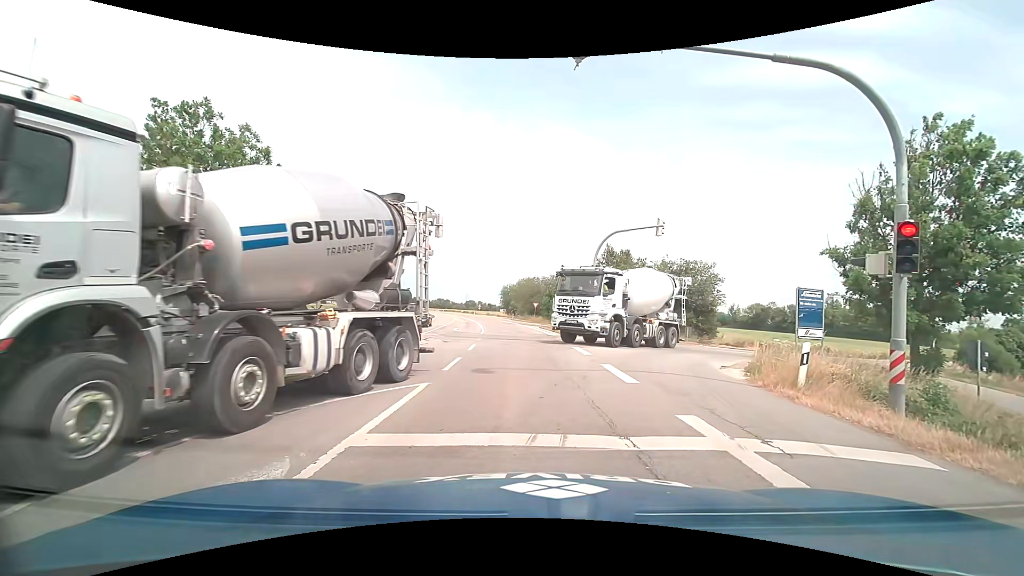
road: primary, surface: asphalt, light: Day
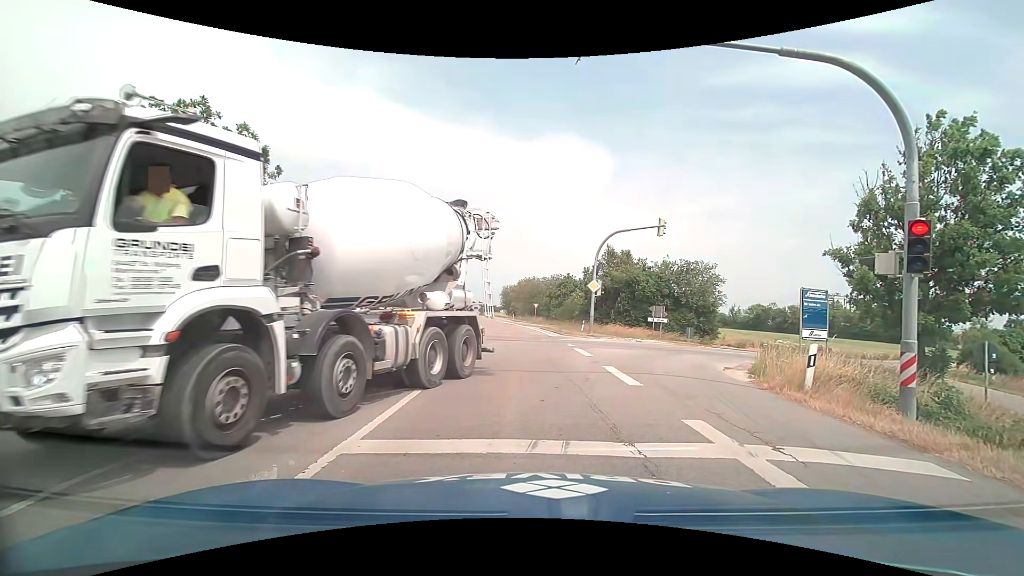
(0.0, +0.3) m; 0°
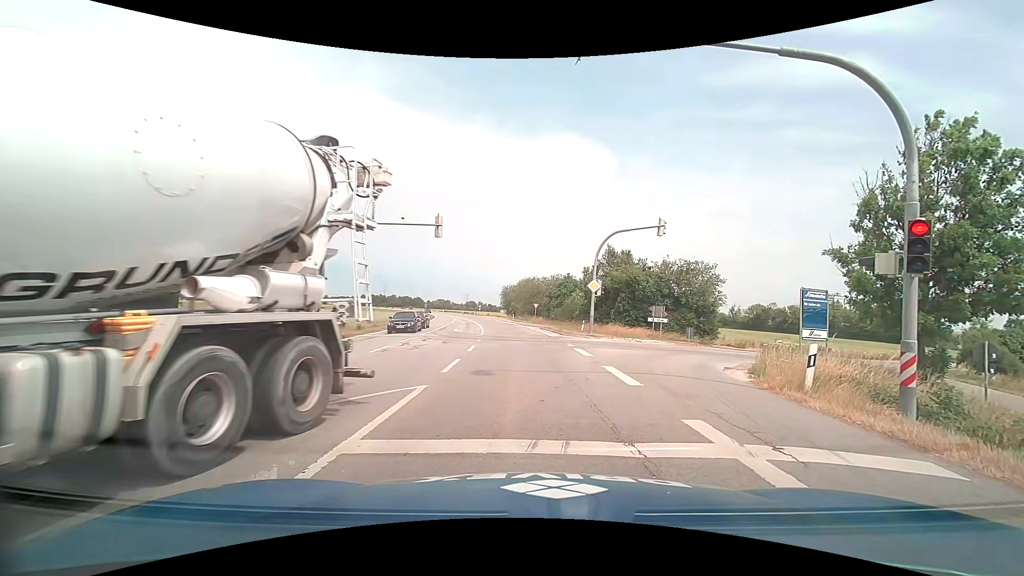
(0.0, 0.0) m; 0°
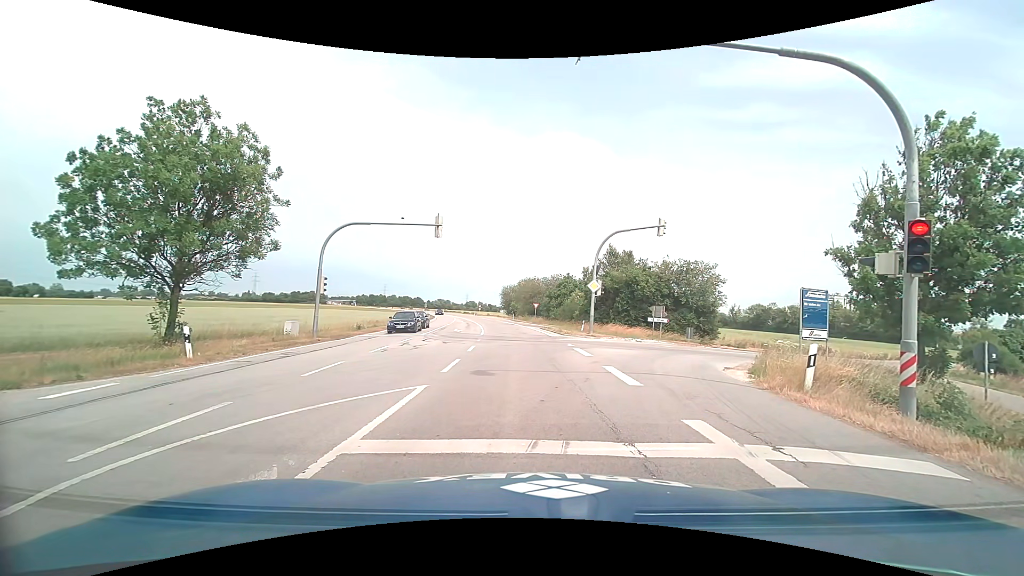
(0.0, 0.0) m; 0°
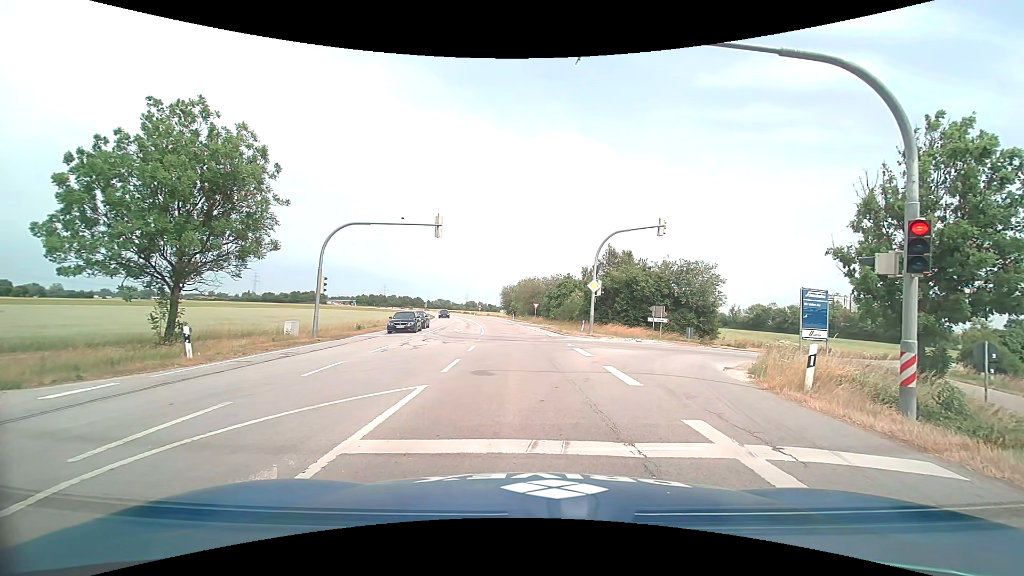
(0.0, 0.0) m; 0°
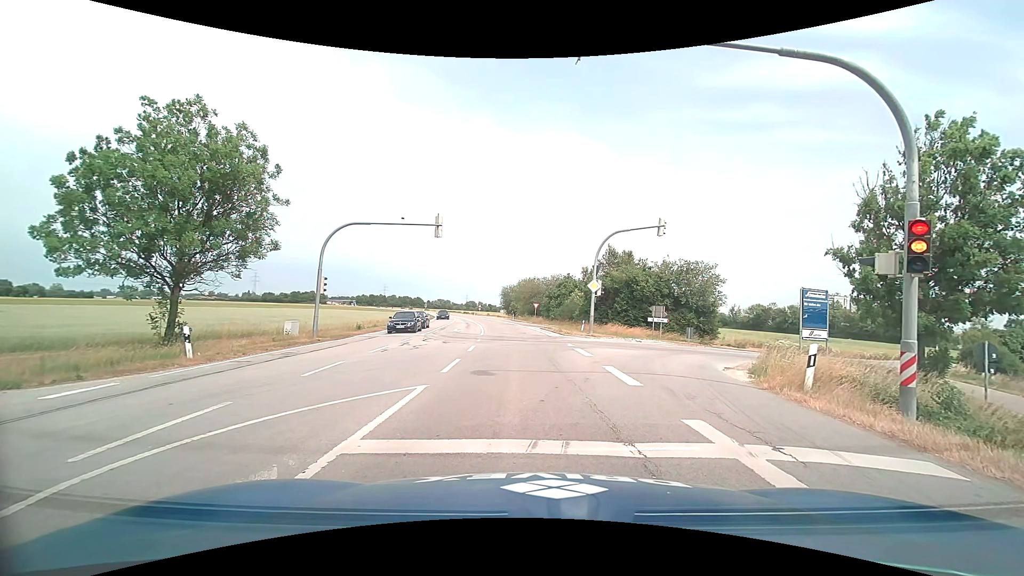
(0.0, 0.0) m; 0°
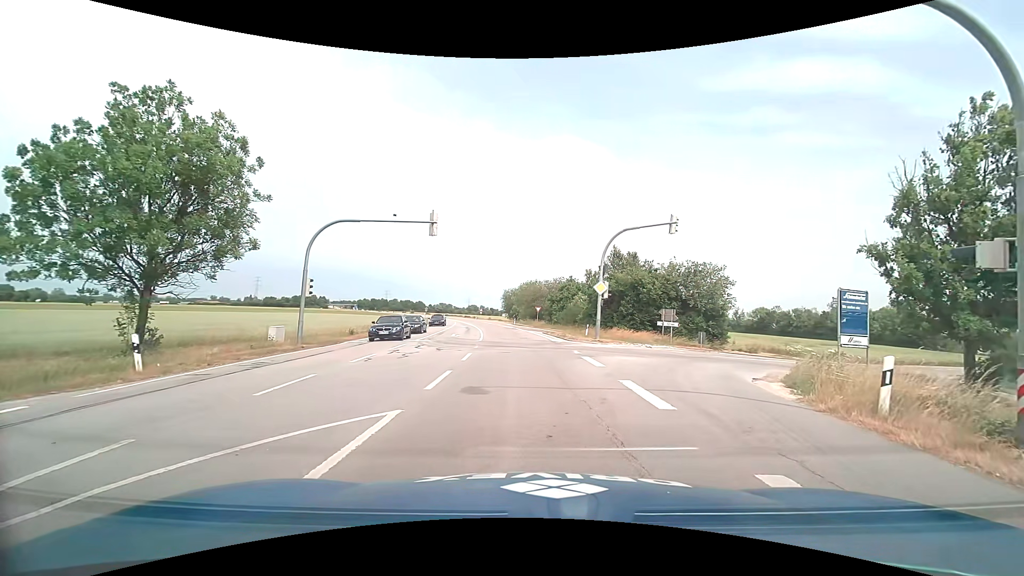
(0.0, +2.1) m; -1°
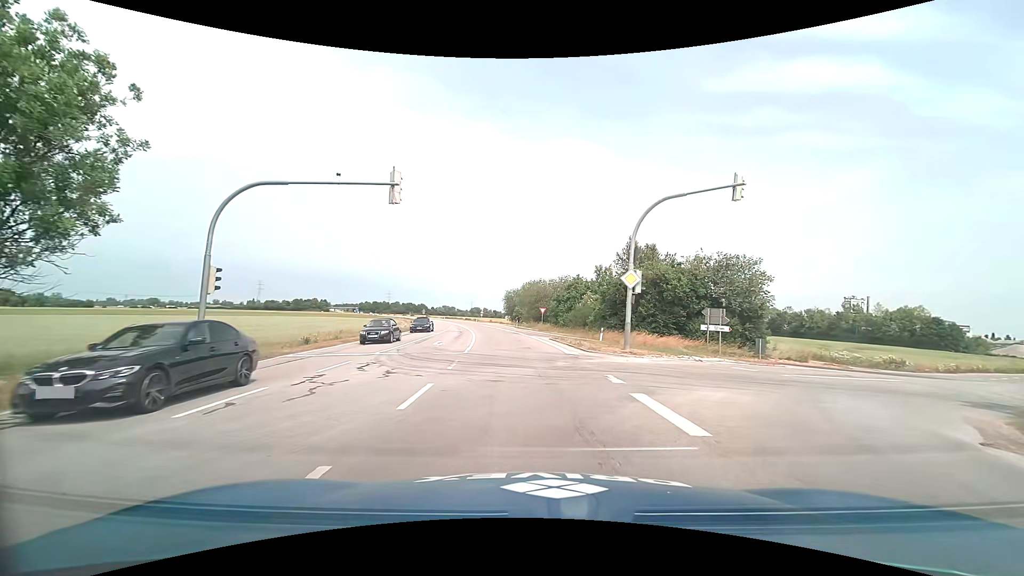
(-0.1, +7.9) m; -1°
(0, +10) (-1, +20) (-1, +30) (-2, +40) (-4, +50) (-5, +60) (-7, +70) (-9, +79) (-10, +89) (-13, +99) m
